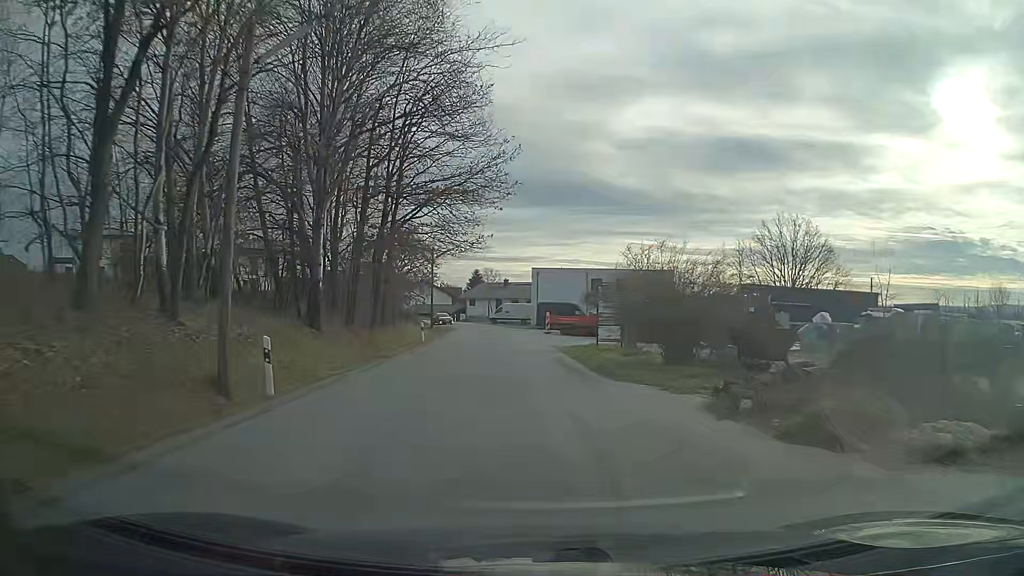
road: unclassified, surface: asphalt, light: Day
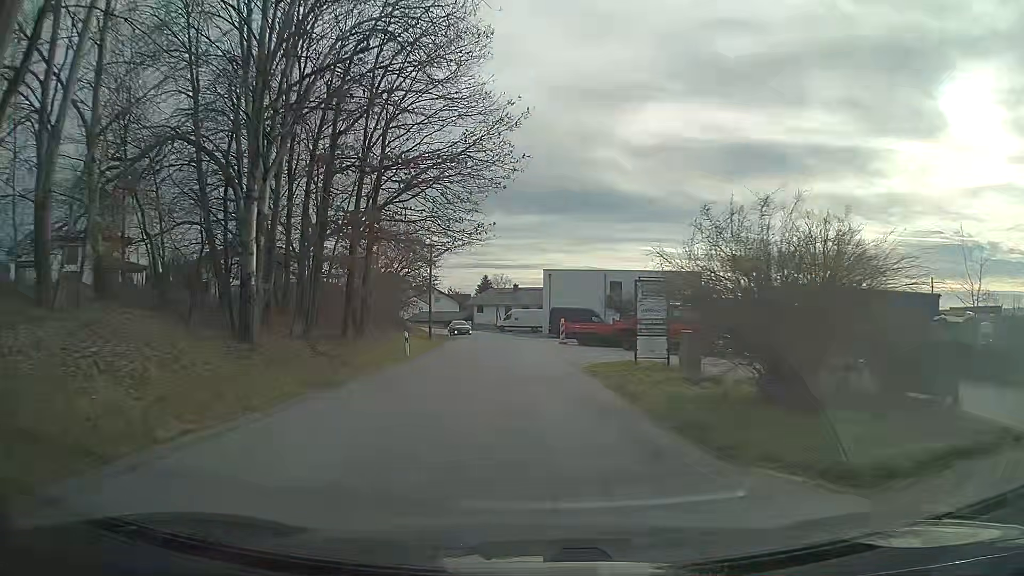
(-0.1, +7.3) m; -1°
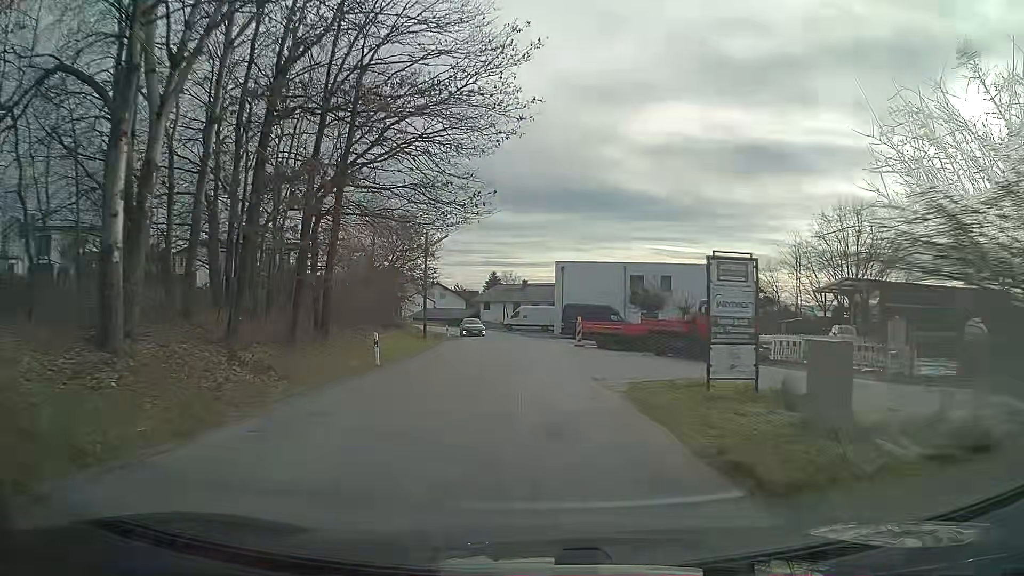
(0.0, +7.1) m; 0°
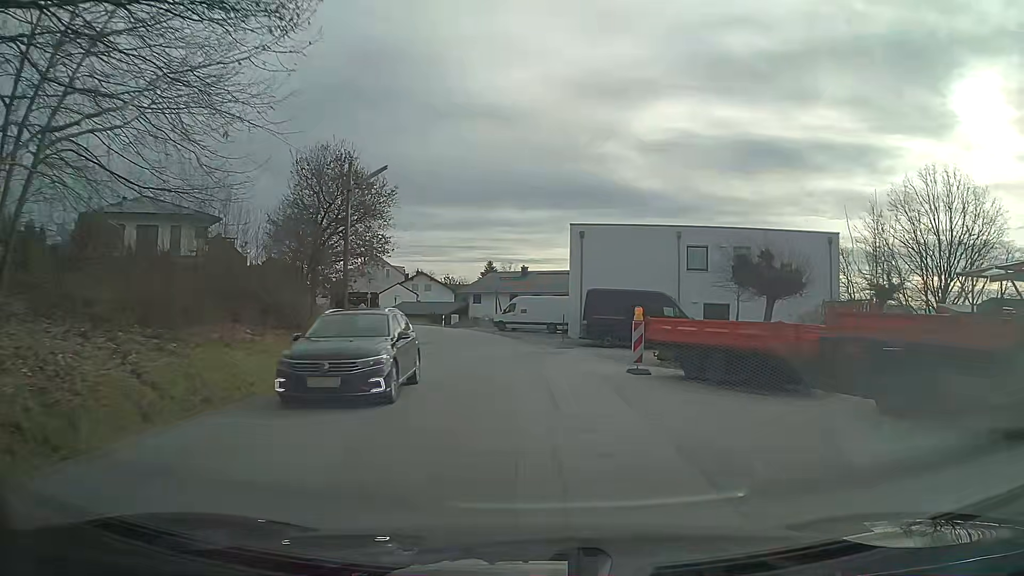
(-0.1, +20.4) m; -1°
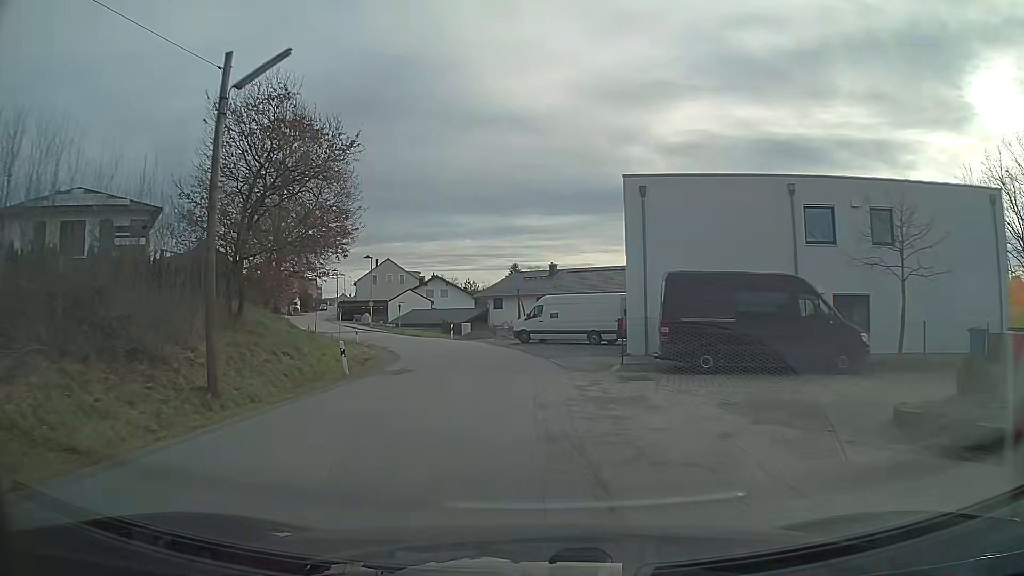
(-0.2, +13.4) m; -3°
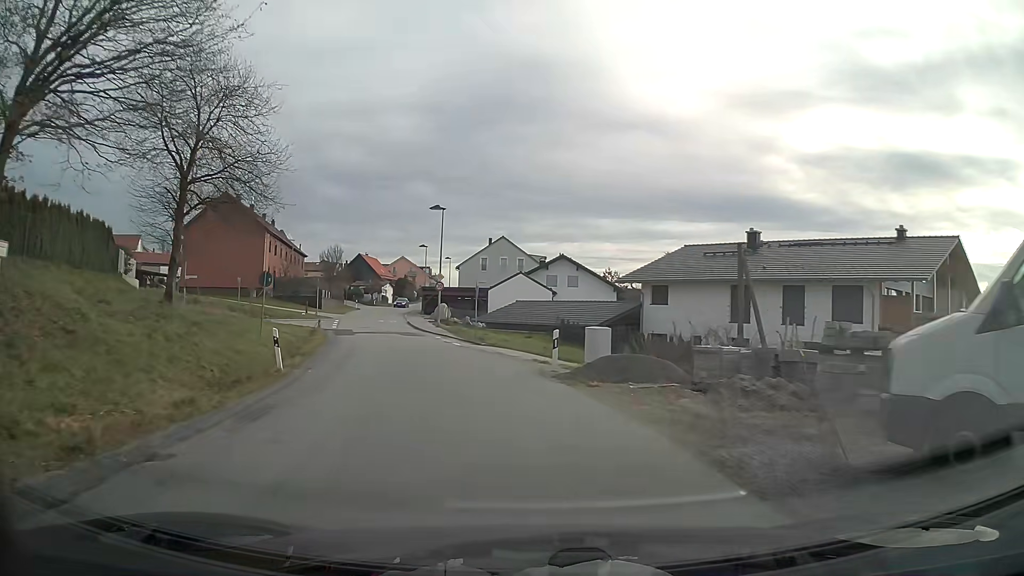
(-2.9, +31.4) m; -13°
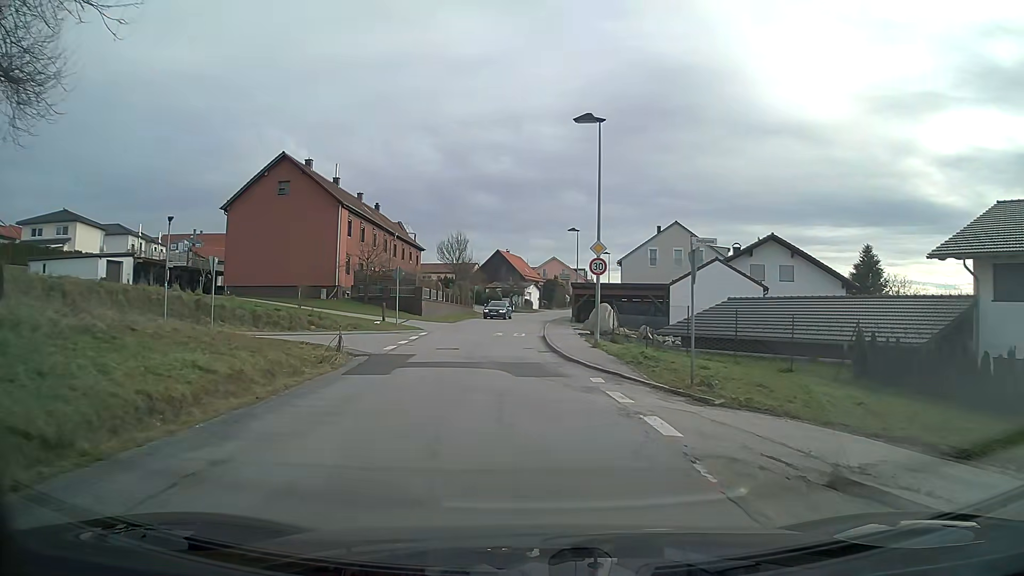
(-2.6, +21.4) m; -13°
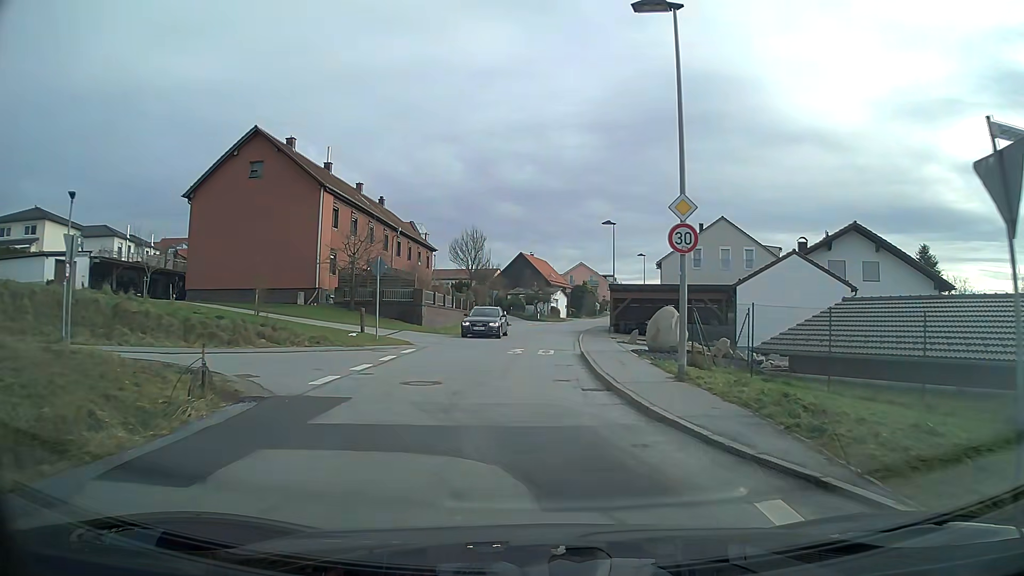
(-0.1, +9.6) m; -2°
(0, +10) (0, +20) (+1, +30) (+1, +40) (+2, +50) (+2, +60) (-1, +69) (-5, +79) (-8, +88) (-11, +98) m
